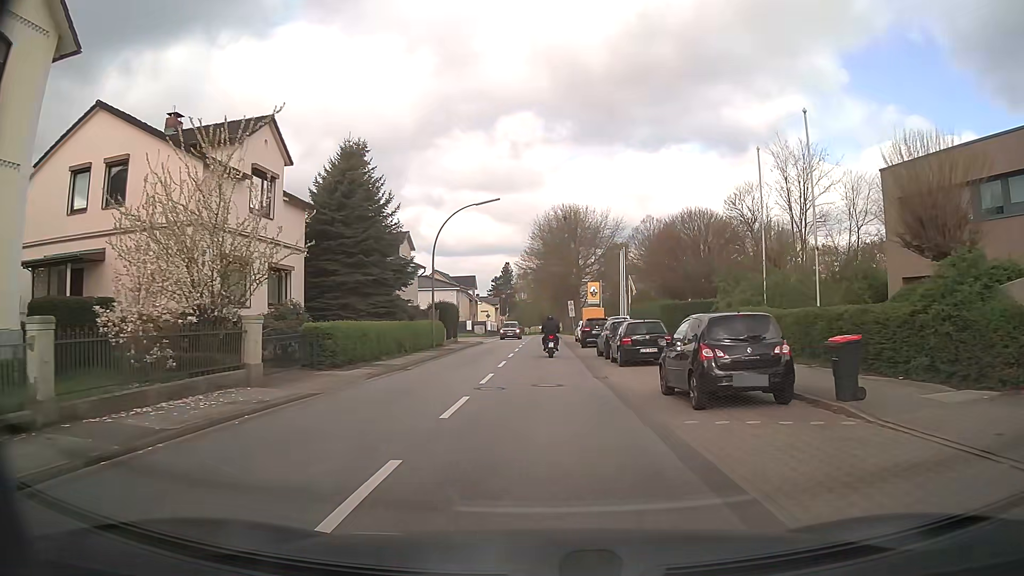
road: secondary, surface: asphalt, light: Day
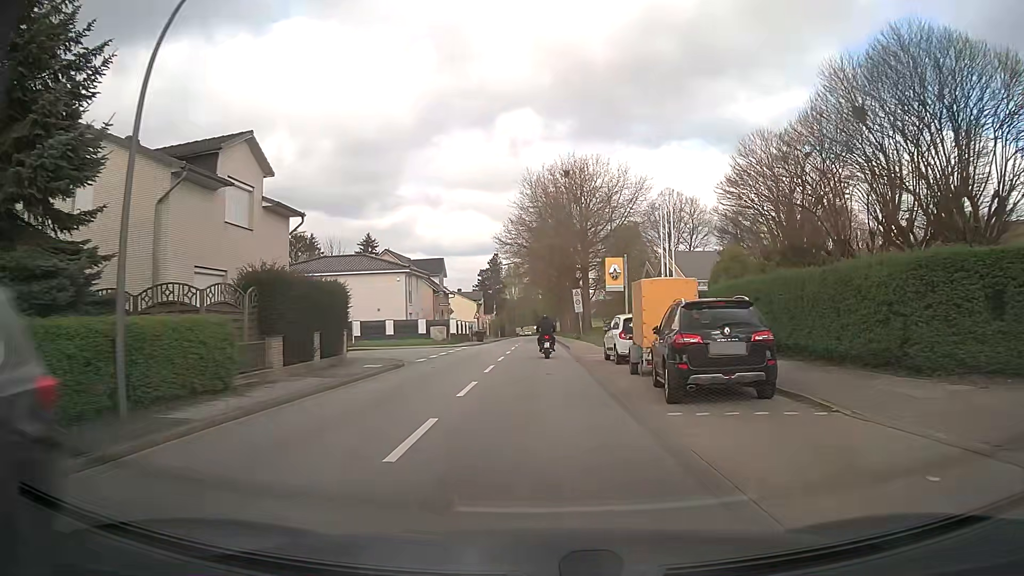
(0.0, +27.1) m; +1°
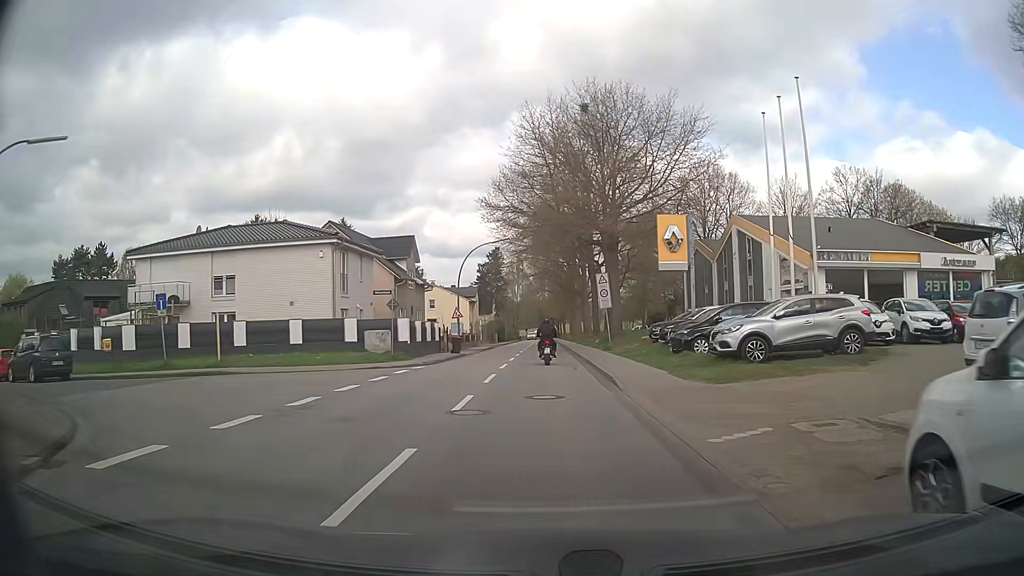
(-0.1, +19.9) m; 0°
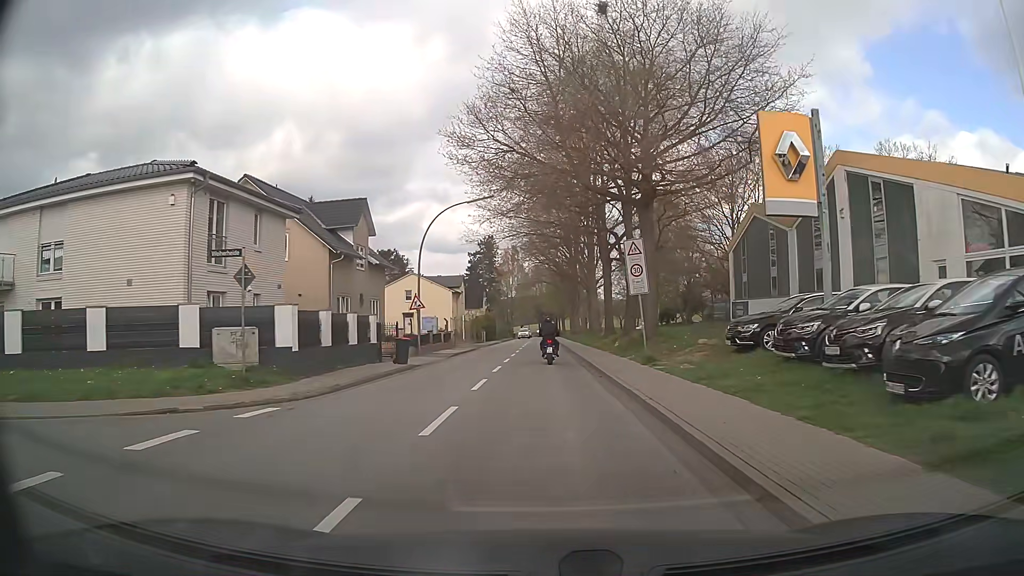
(-0.1, +14.3) m; 0°
(0, +10) (0, +20) (0, +30) (0, +40) (0, +50) (0, +60) (0, +70) (0, +80) (0, +90) (0, +100) m
